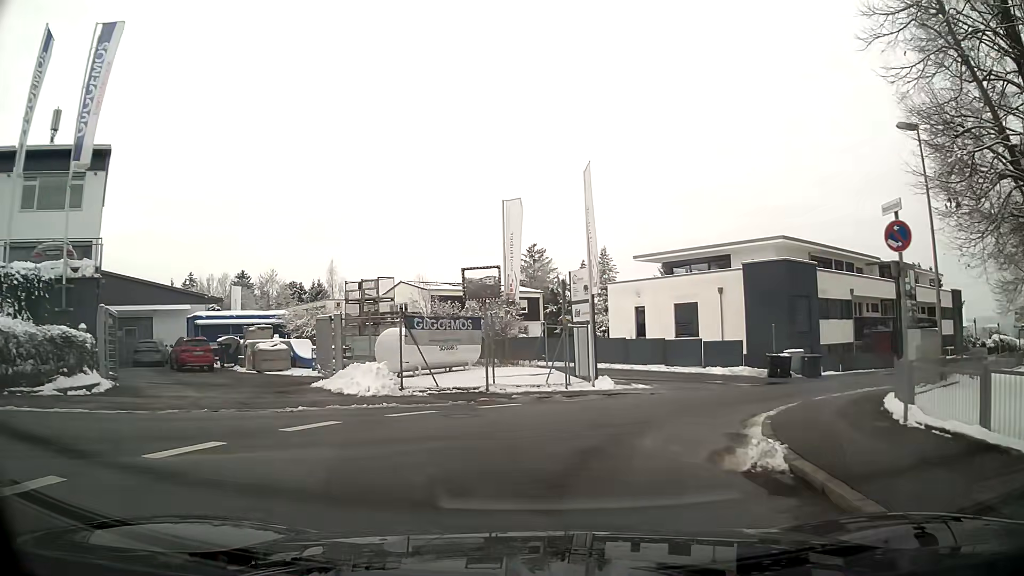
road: residential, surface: asphalt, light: Day
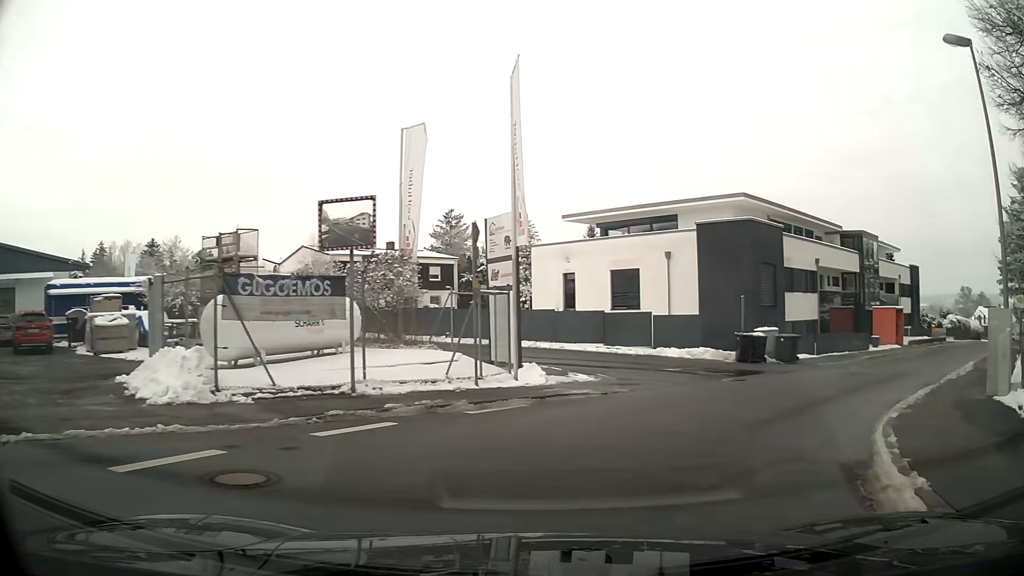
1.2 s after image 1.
(+0.5, +6.7) m; +10°
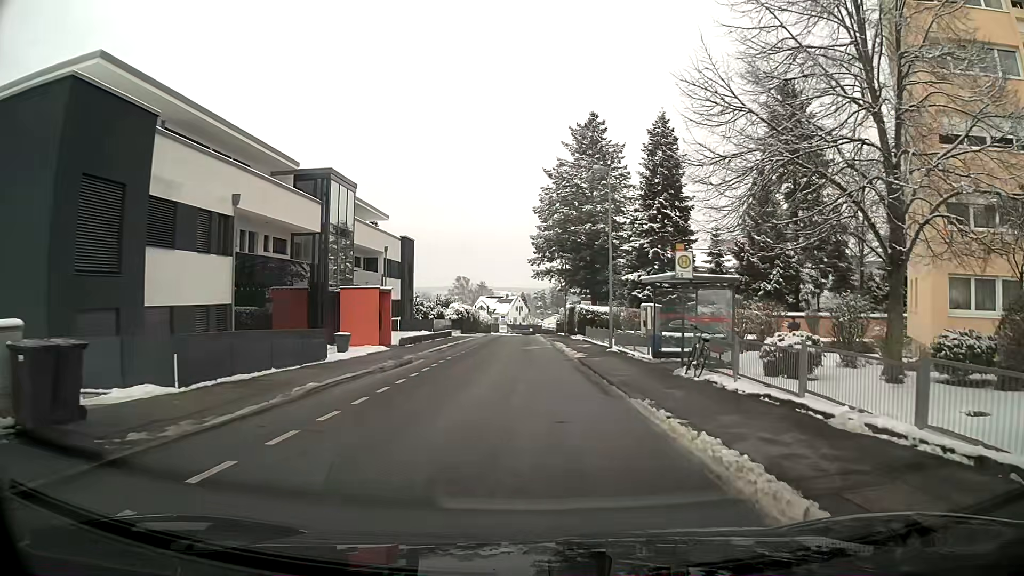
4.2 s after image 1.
(+8.3, +17.3) m; +40°
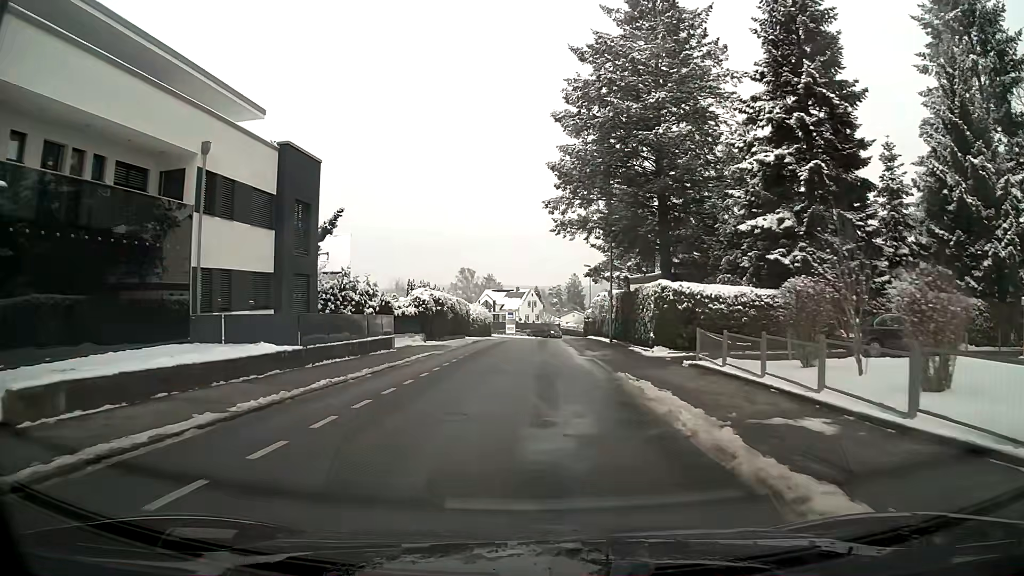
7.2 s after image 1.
(-0.3, +29.4) m; 0°
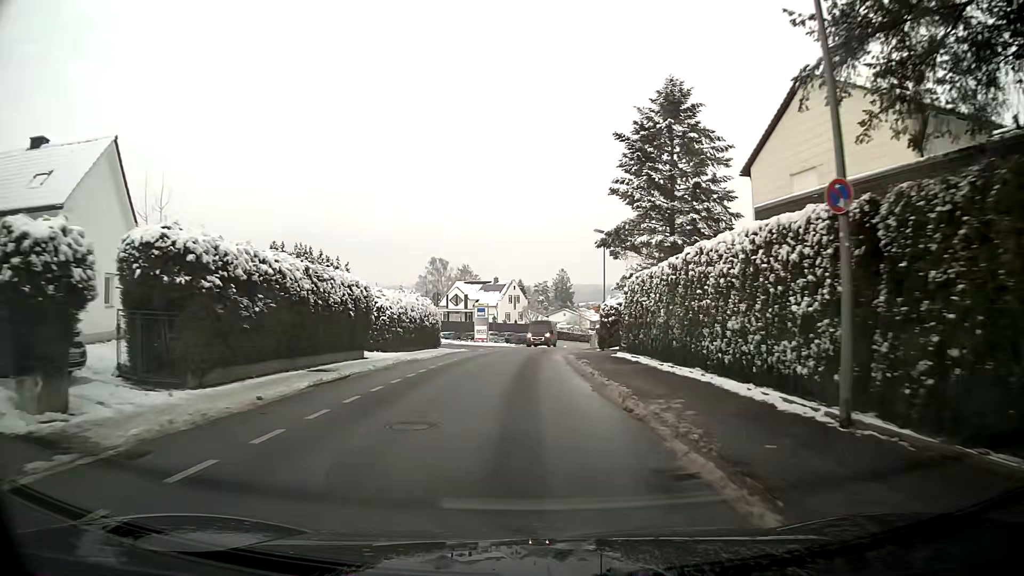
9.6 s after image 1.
(+0.2, +29.1) m; +1°
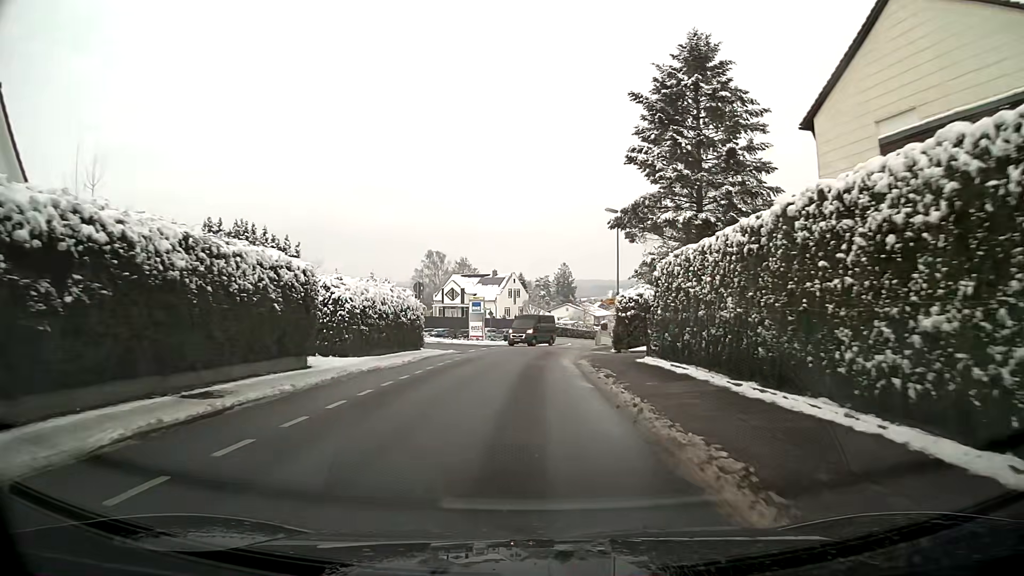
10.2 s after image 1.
(0.0, +6.9) m; 0°
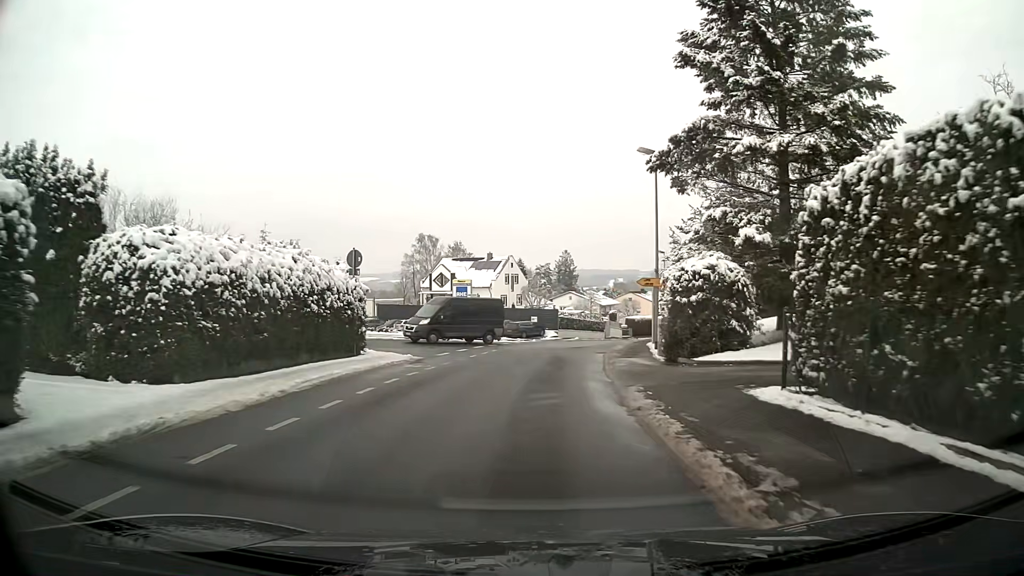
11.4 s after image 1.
(0.0, +12.3) m; 0°
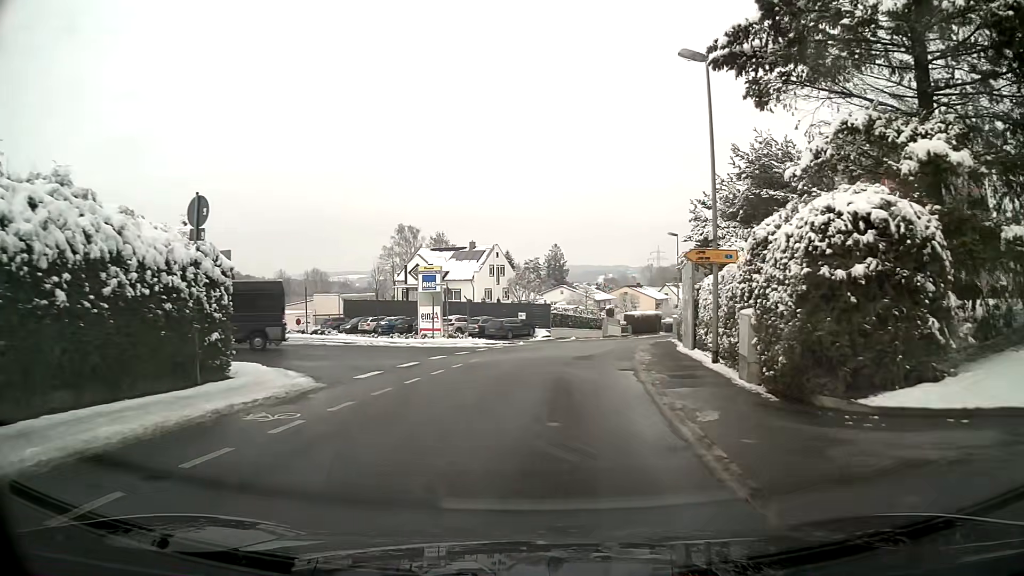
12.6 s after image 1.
(+0.1, +10.1) m; +1°
